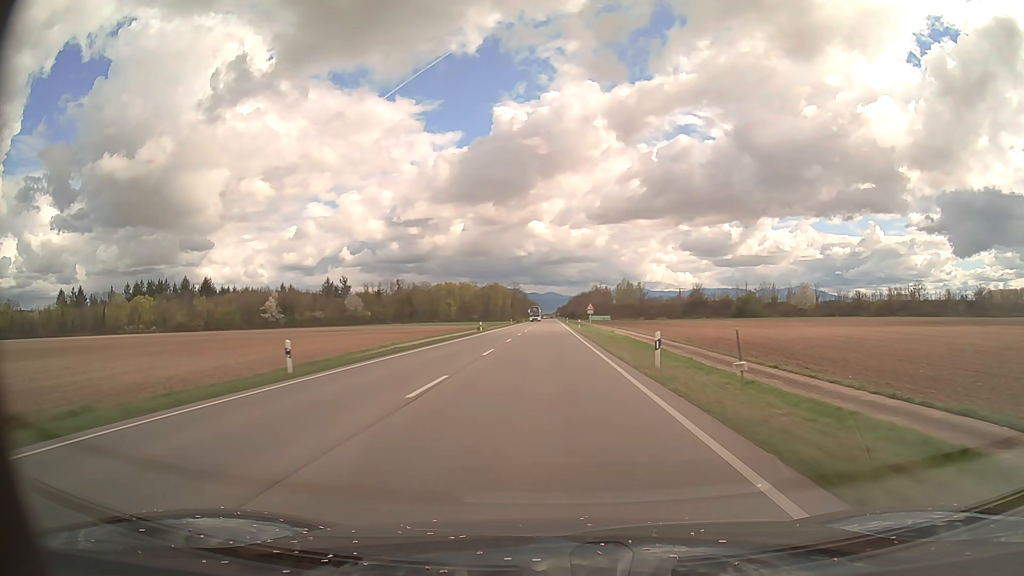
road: primary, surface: asphalt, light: Day
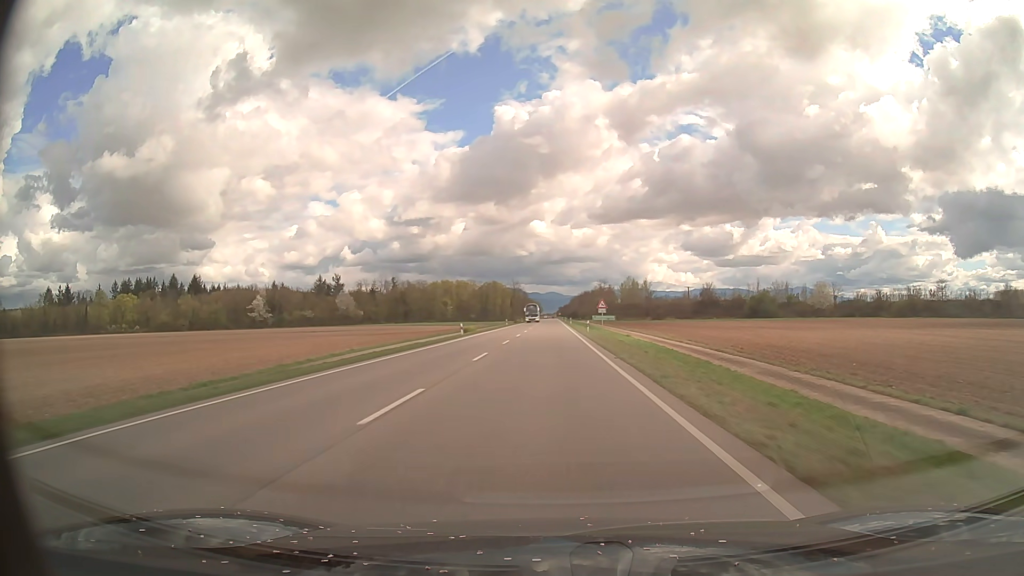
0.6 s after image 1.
(0.0, +14.9) m; 0°
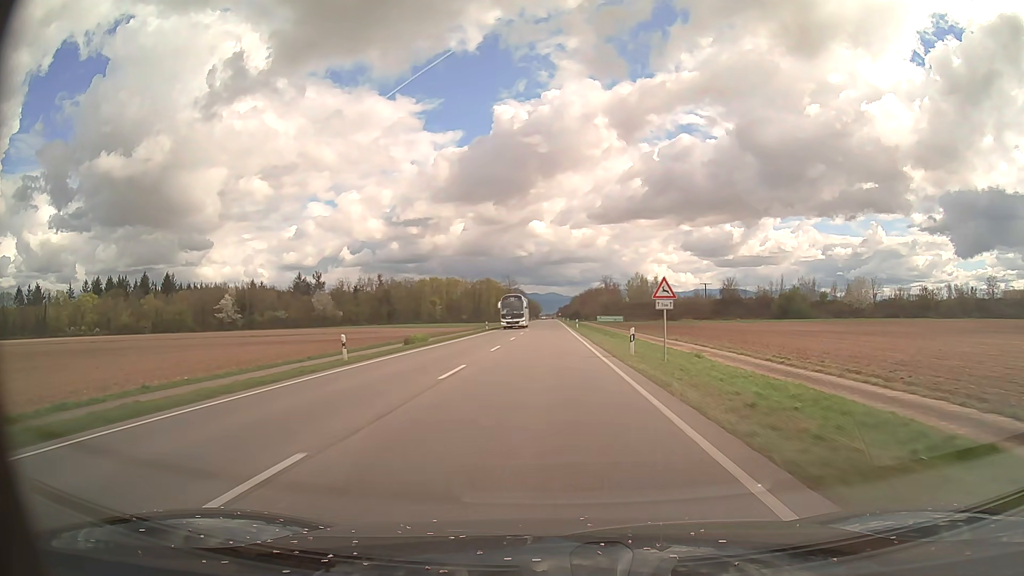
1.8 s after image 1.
(0.0, +29.9) m; 0°
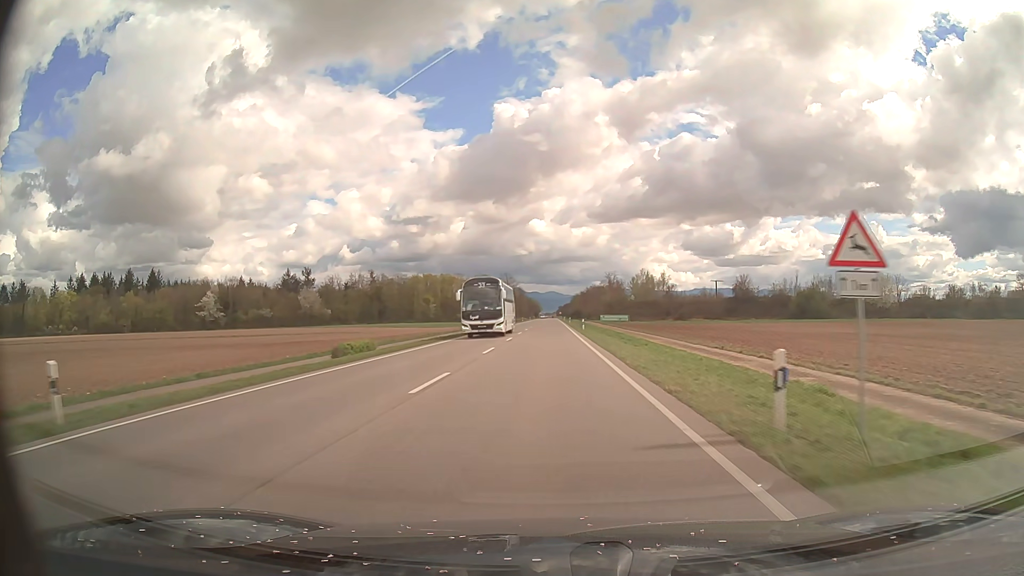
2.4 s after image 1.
(0.0, +15.0) m; 0°
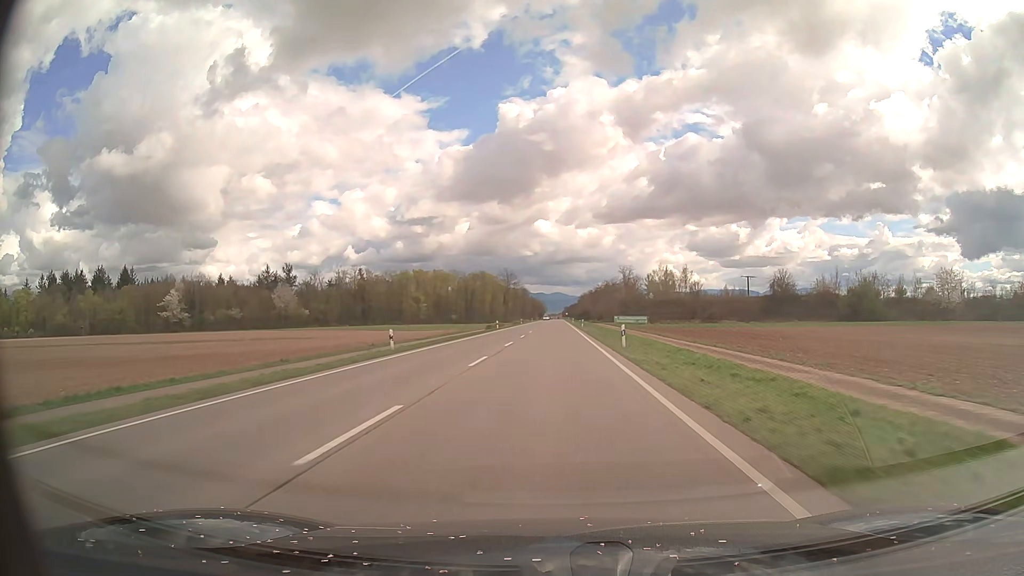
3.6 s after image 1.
(-0.1, +30.0) m; 0°
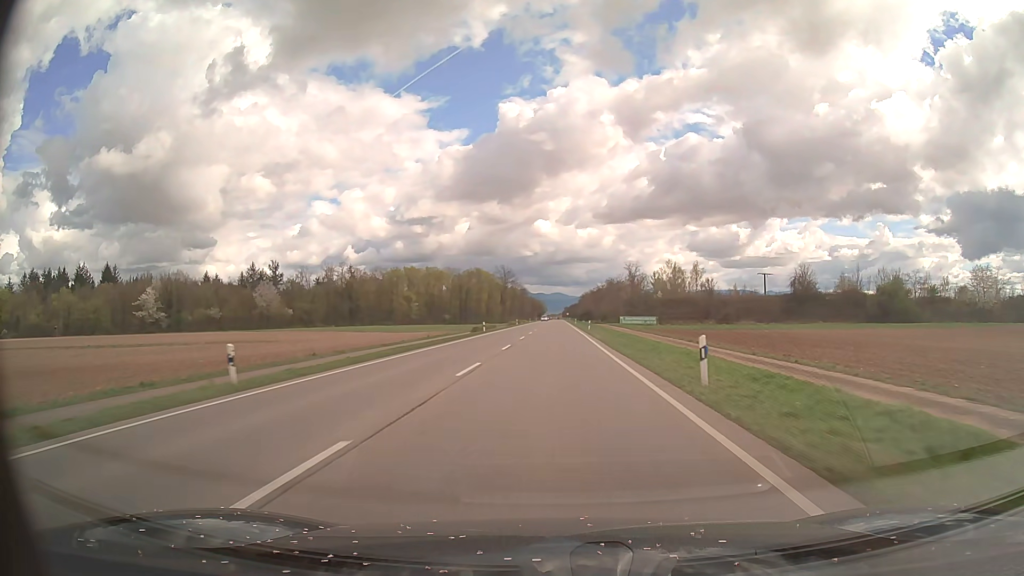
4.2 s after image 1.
(0.0, +15.0) m; 0°
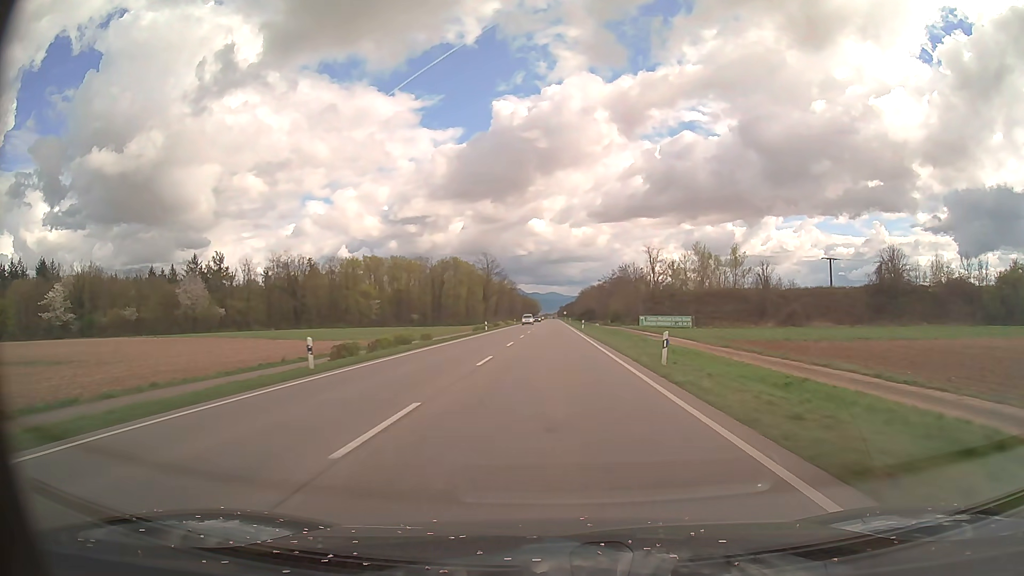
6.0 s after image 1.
(+0.2, +44.9) m; 0°
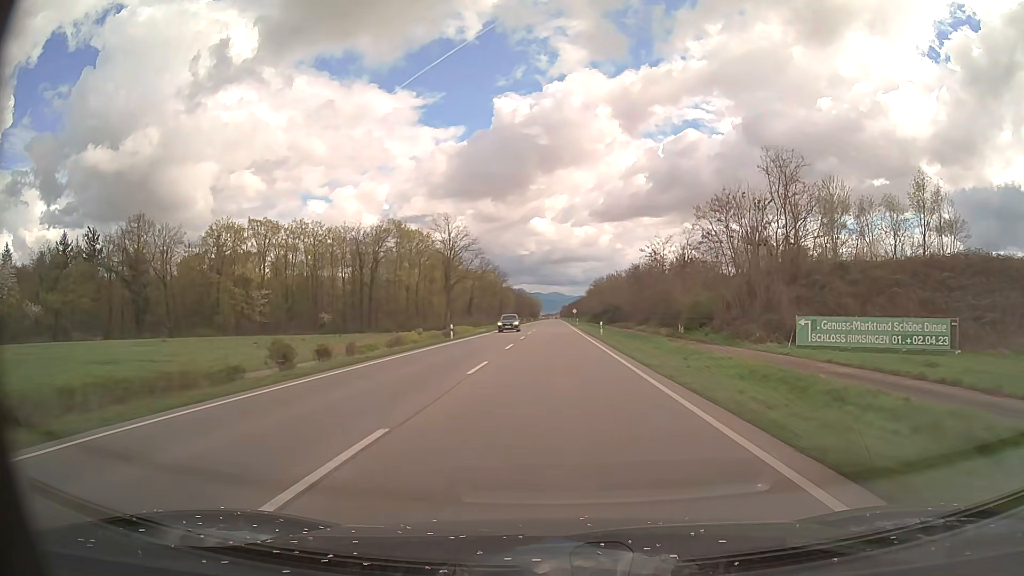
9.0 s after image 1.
(-0.1, +75.0) m; 0°
(0, +10) (0, +20) (0, +30) (0, +40) (0, +50) (0, +60) (0, +70) (0, +80) (0, +90) (0, +100) m
